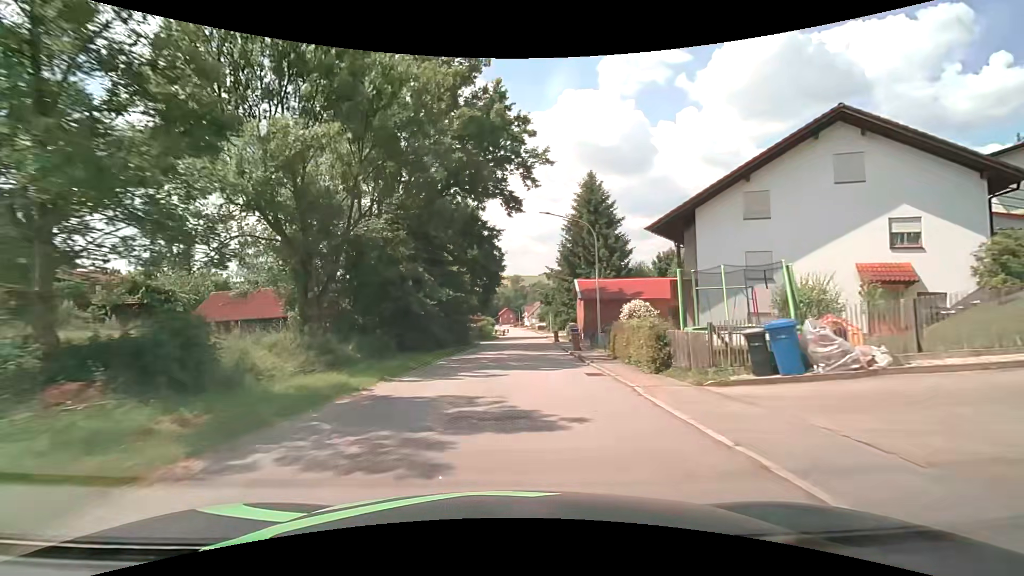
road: tertiary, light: Day
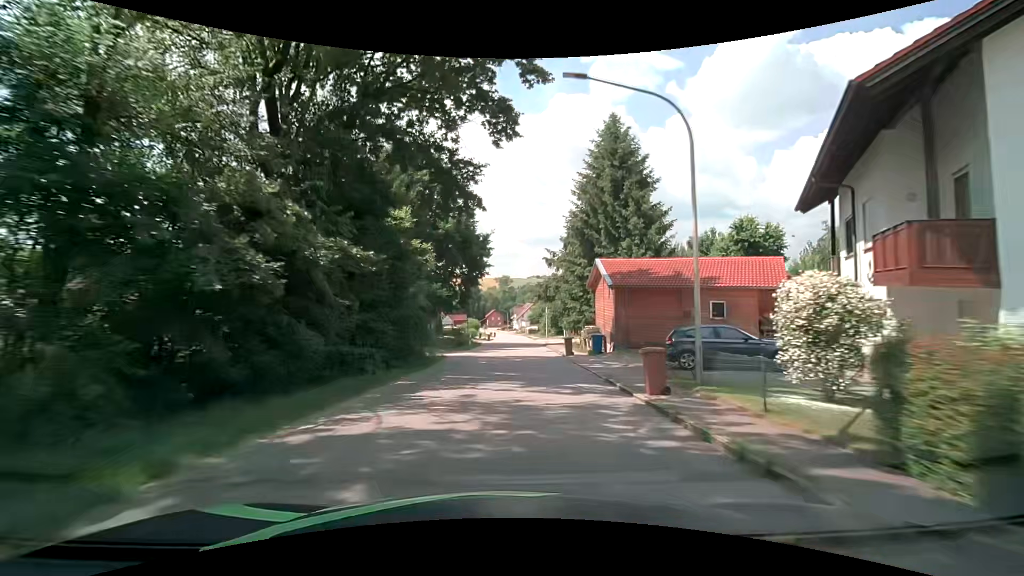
(+0.2, +15.2) m; +1°
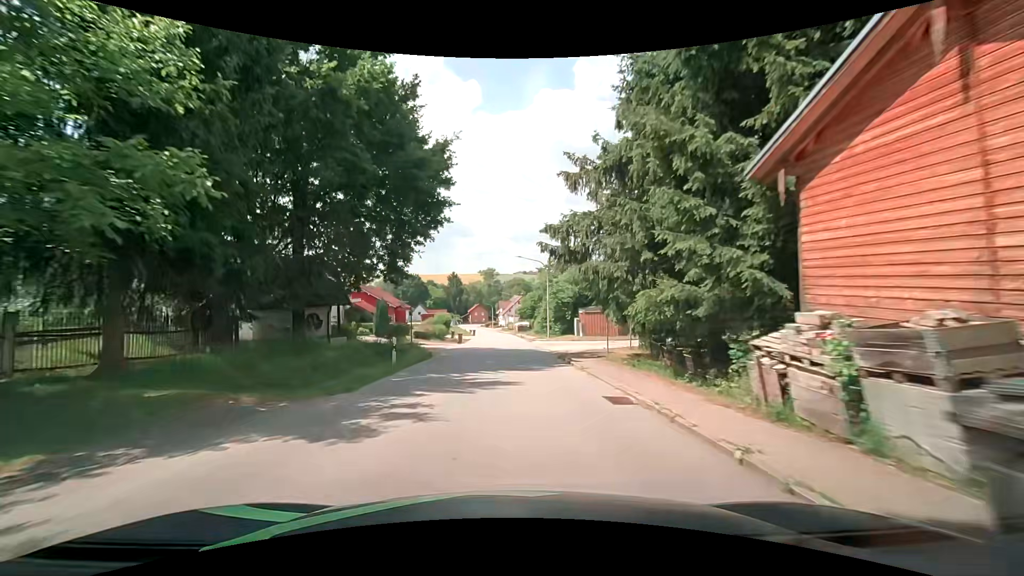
(+0.5, +22.9) m; +2°
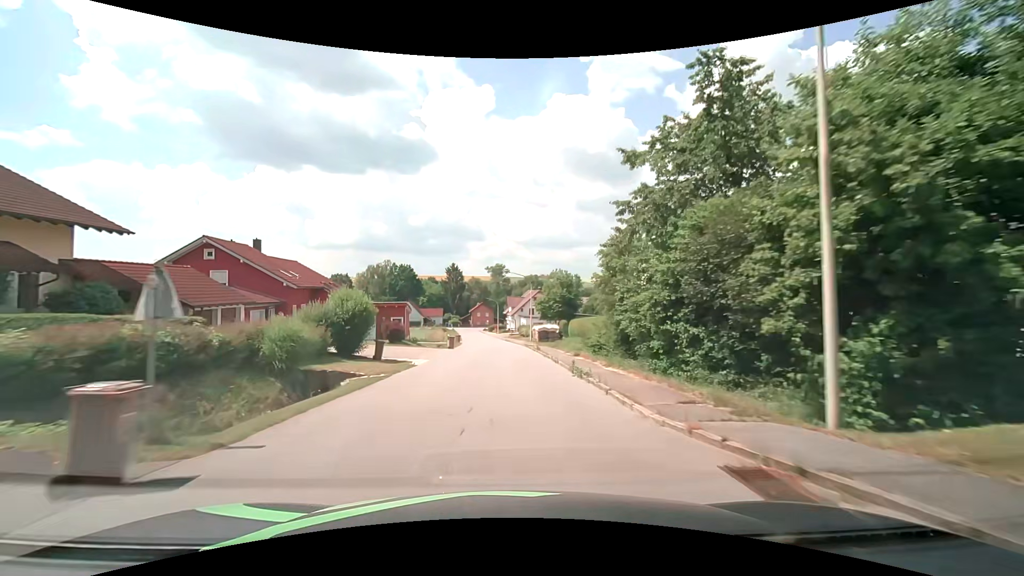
(0.0, +38.6) m; -1°
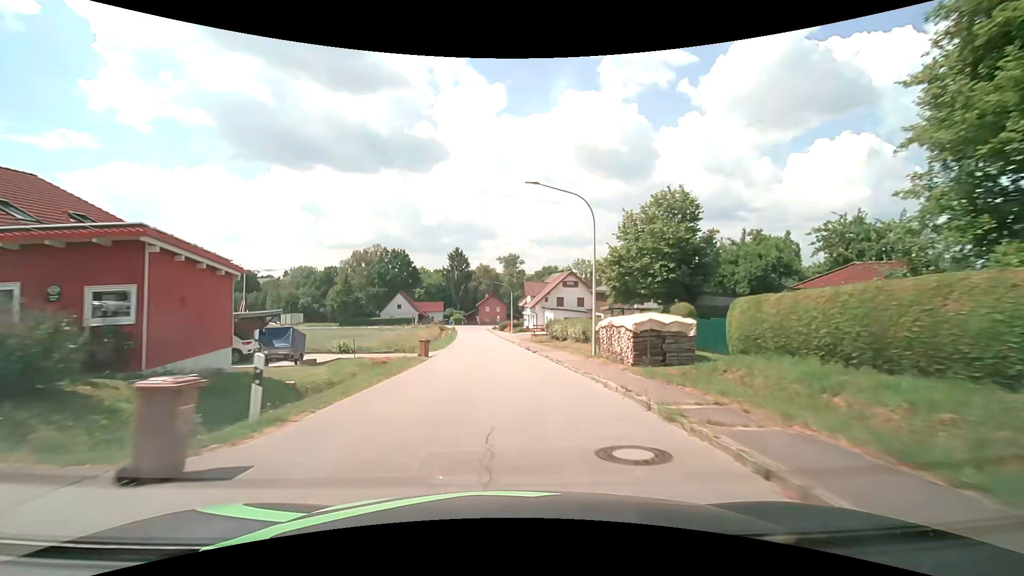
(-0.4, +31.2) m; -2°
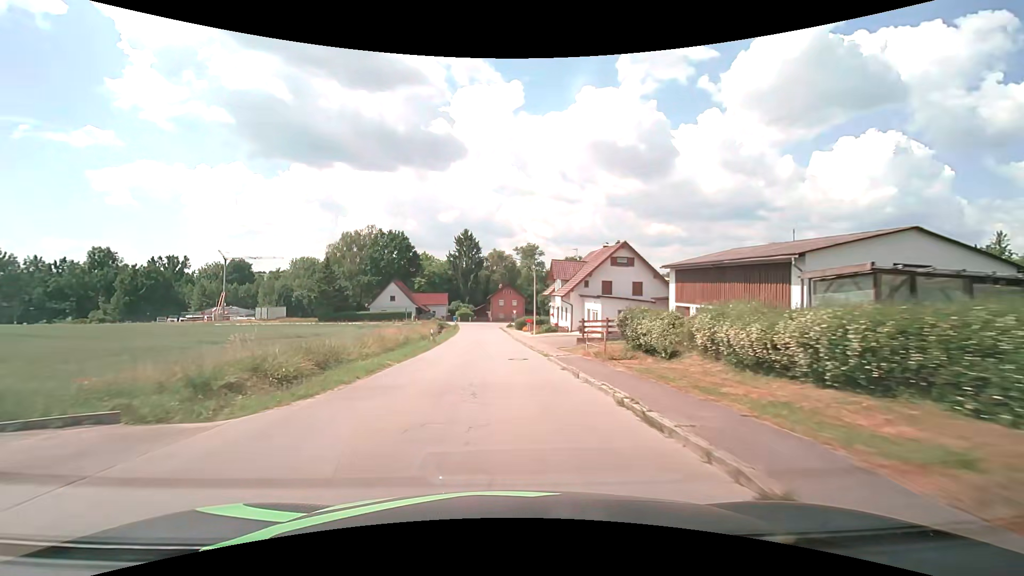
(-0.3, +23.5) m; -2°
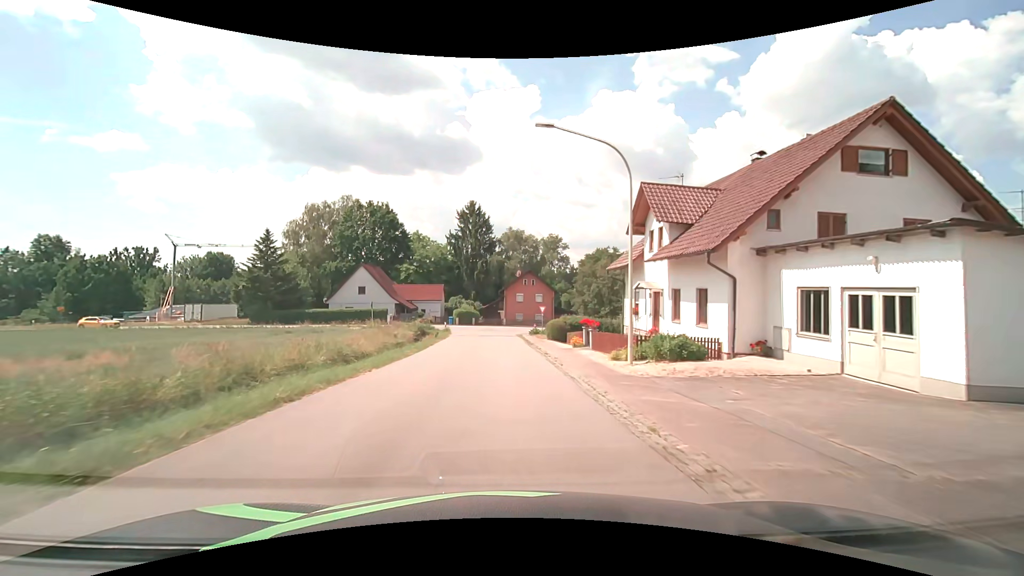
(-0.7, +31.2) m; -2°
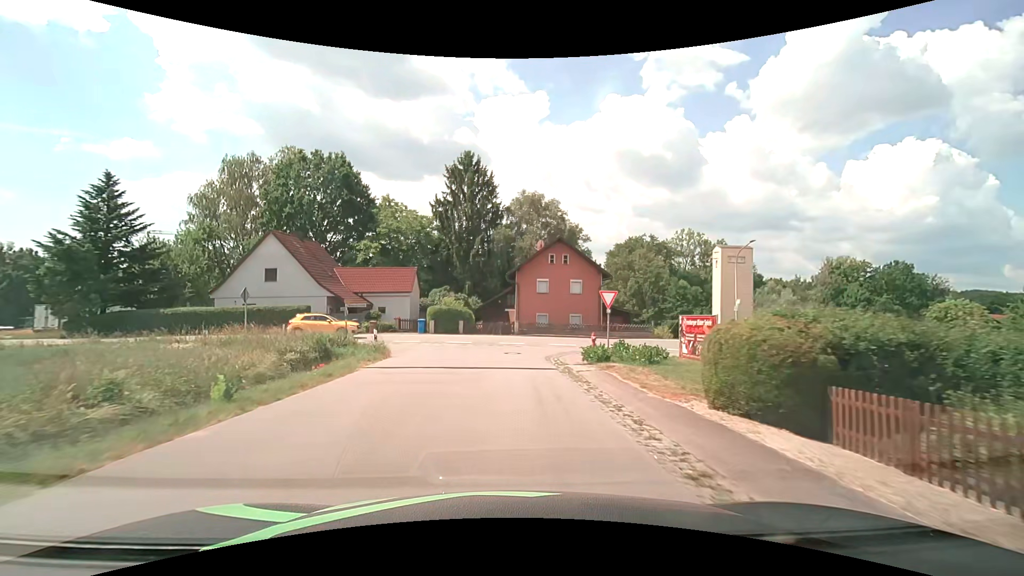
(-0.3, +28.2) m; -1°
